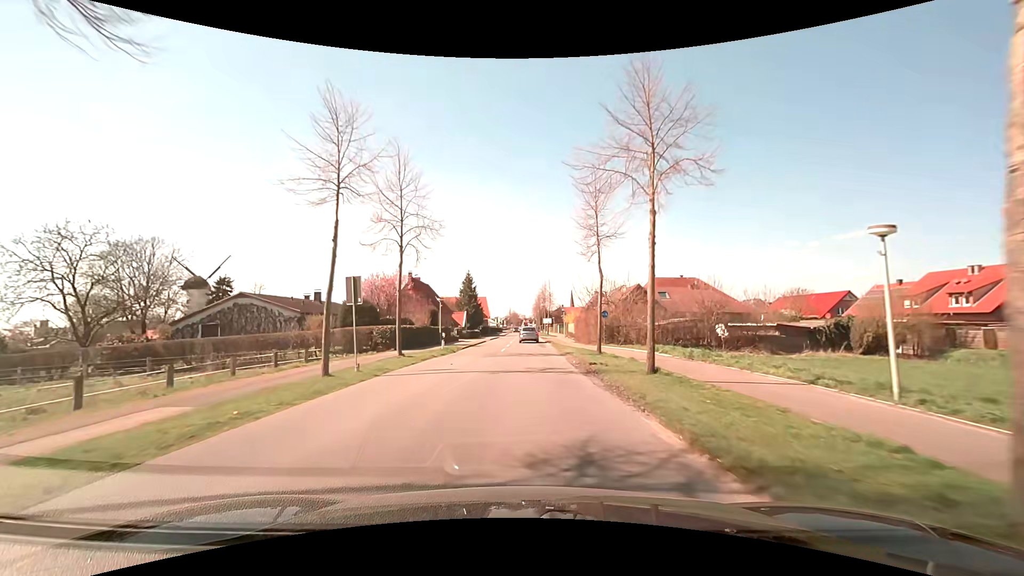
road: secondary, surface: asphalt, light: Day
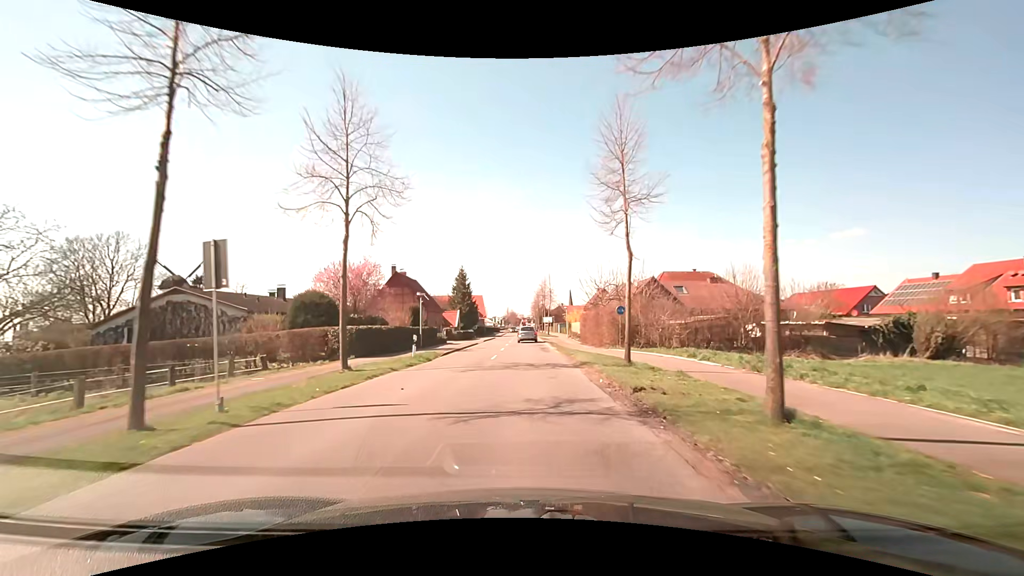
(0.0, +7.3) m; +1°
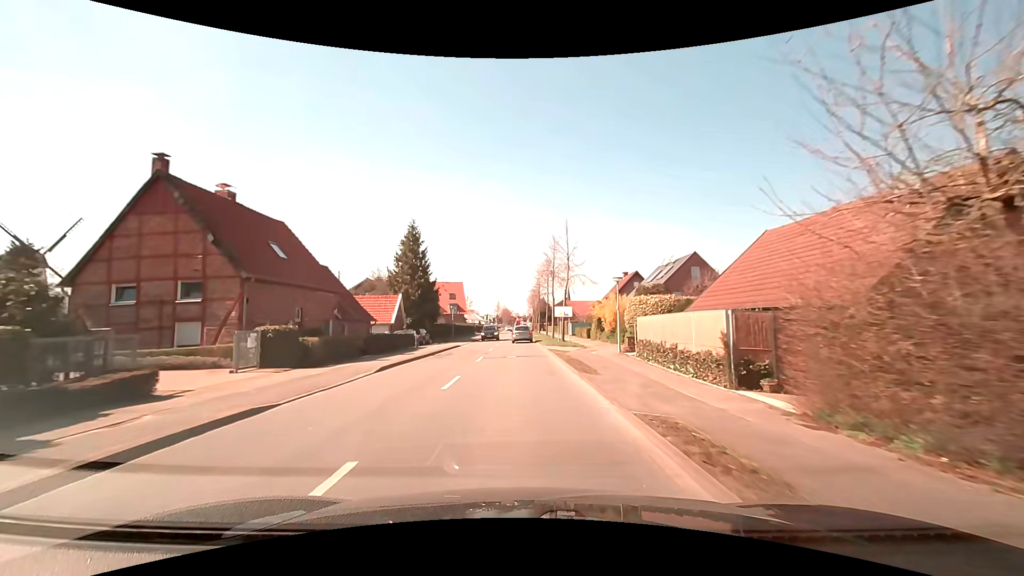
(0.0, +37.4) m; 0°
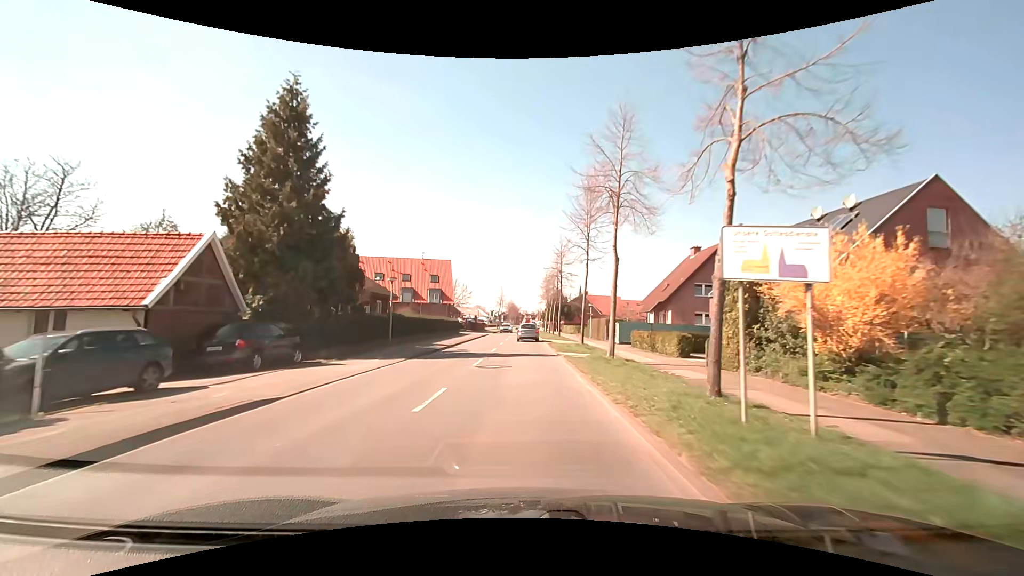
(-0.2, +30.4) m; -1°
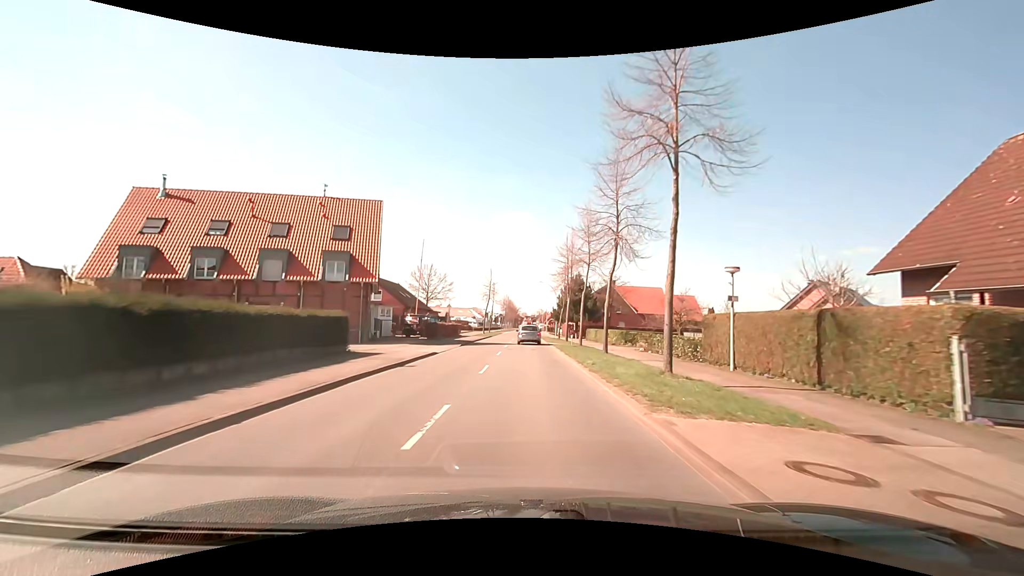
(-0.3, +38.3) m; 0°
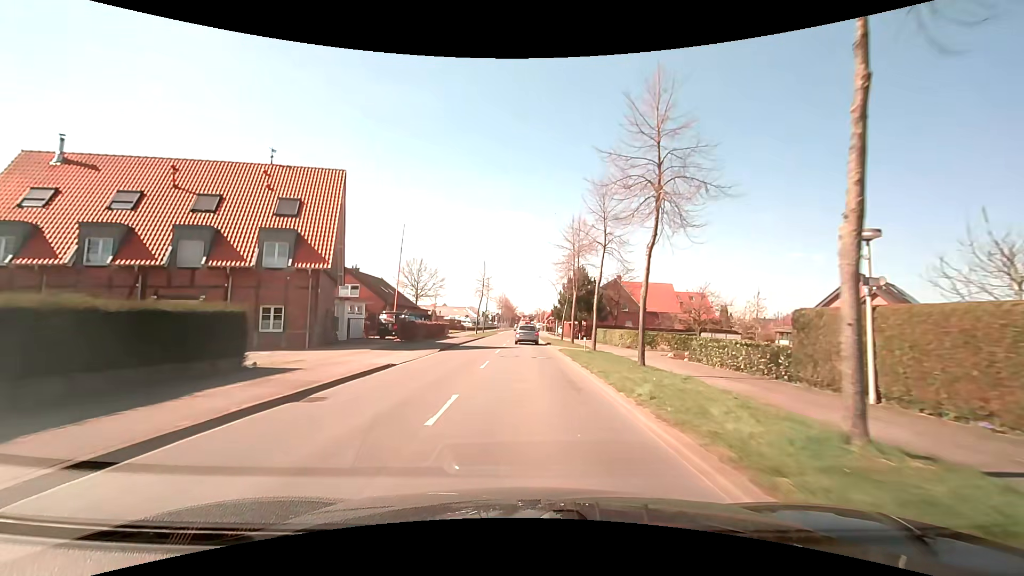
(+0.1, +7.7) m; +1°
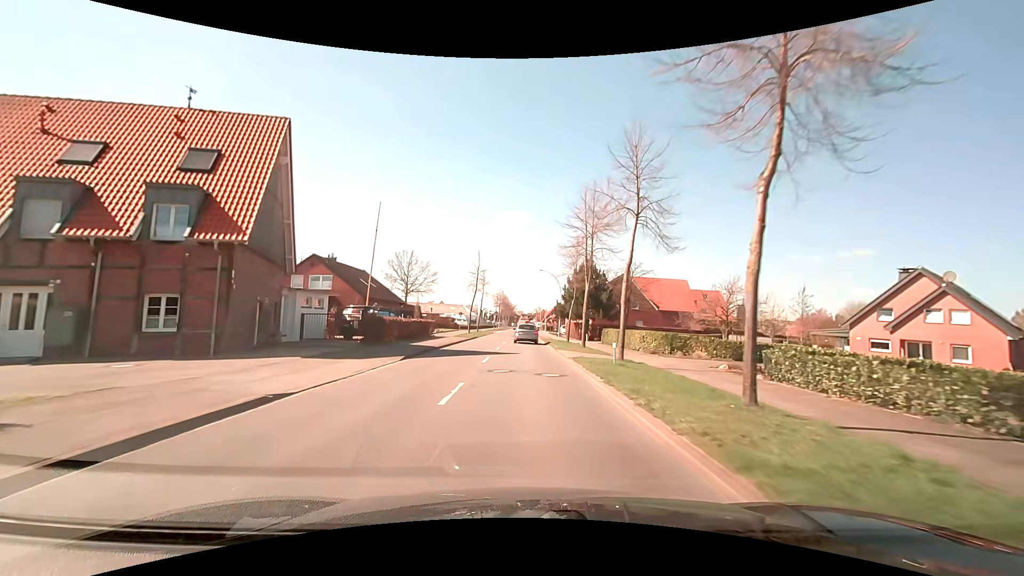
(0.0, +7.7) m; 0°
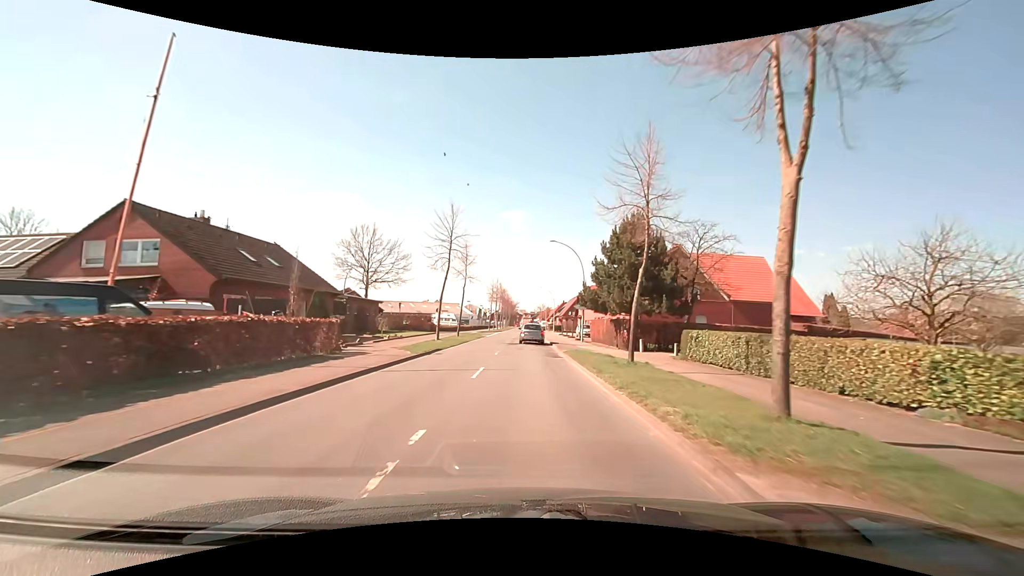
(0.0, +23.0) m; 0°
(0, +10) (0, +20) (0, +30) (0, +40) (+1, +50) (+1, +60) (+1, +70) (+1, +80) (+1, +90) (+1, +100) m
